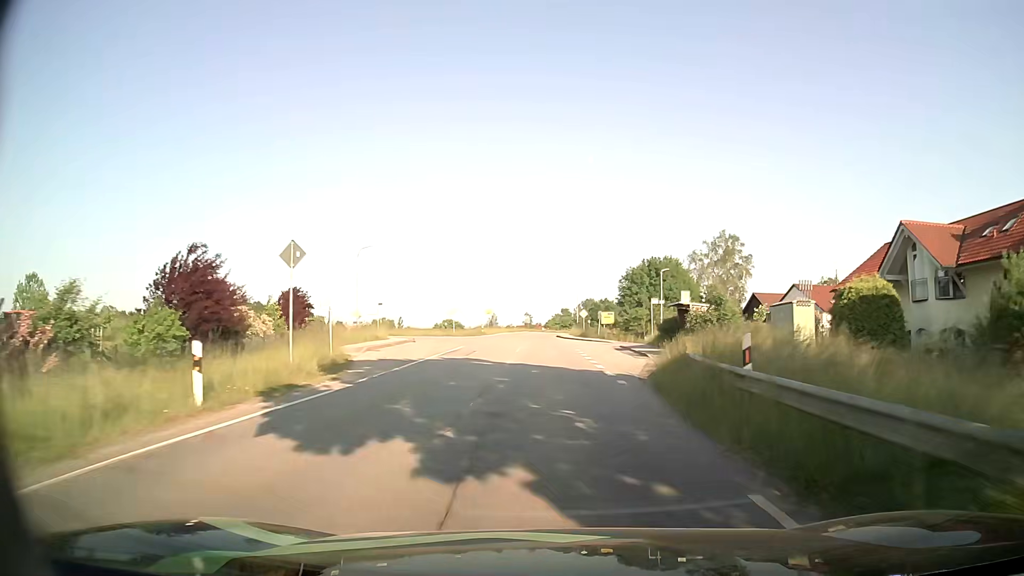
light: Day
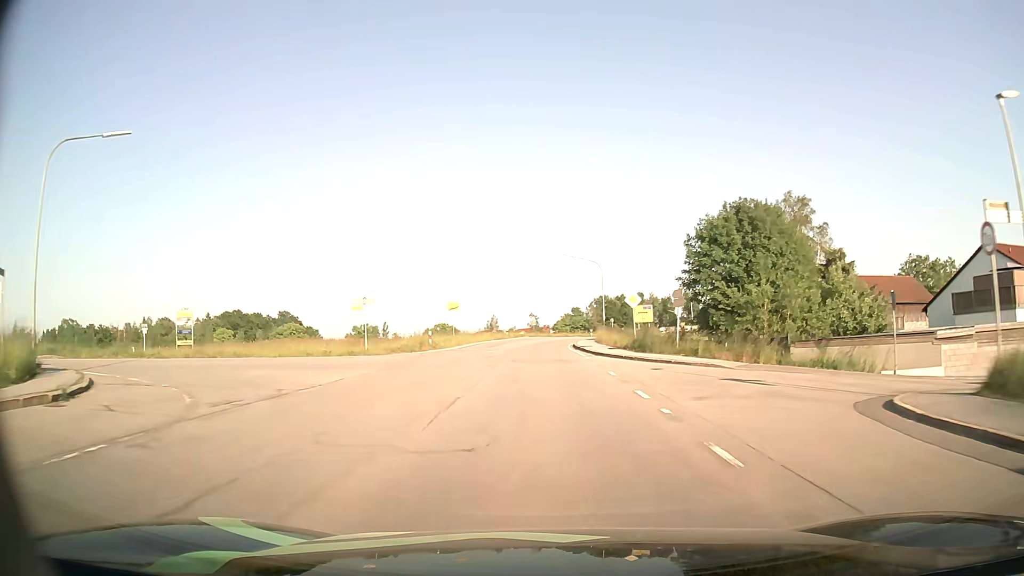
(-0.4, +37.3) m; -1°
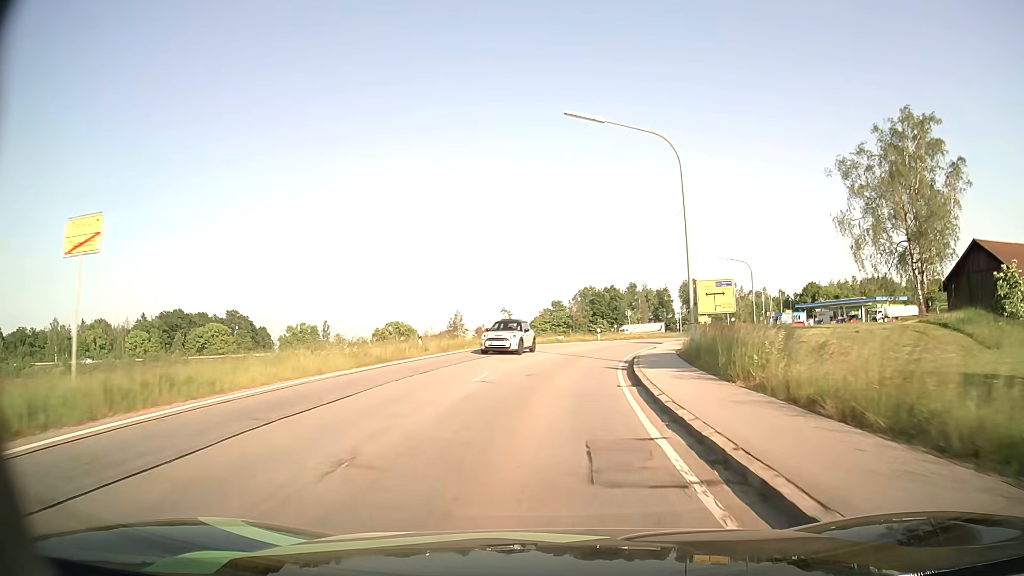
(0.0, +41.8) m; +2°
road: tertiary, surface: asphalt
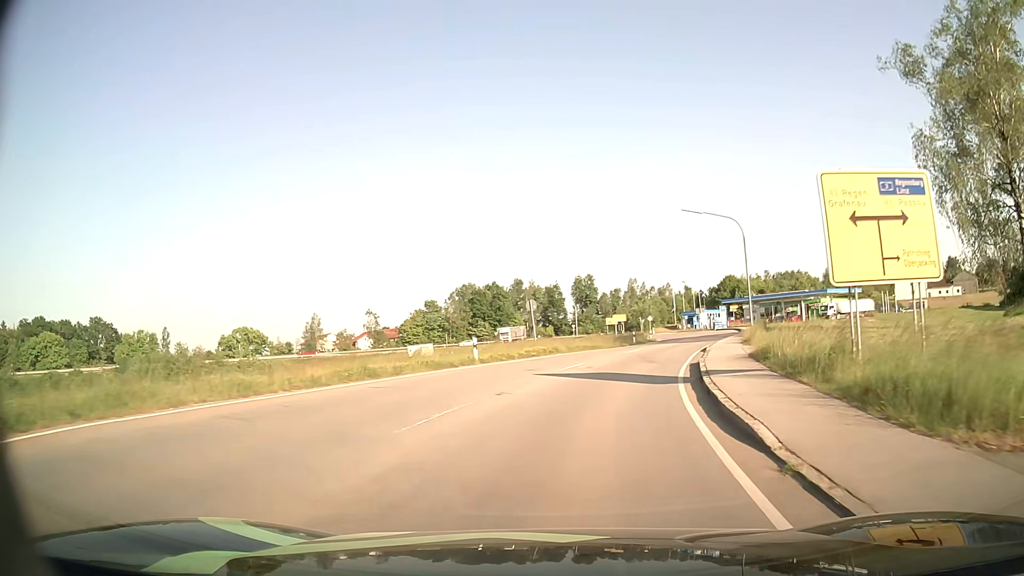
(+2.1, +30.1) m; +10°
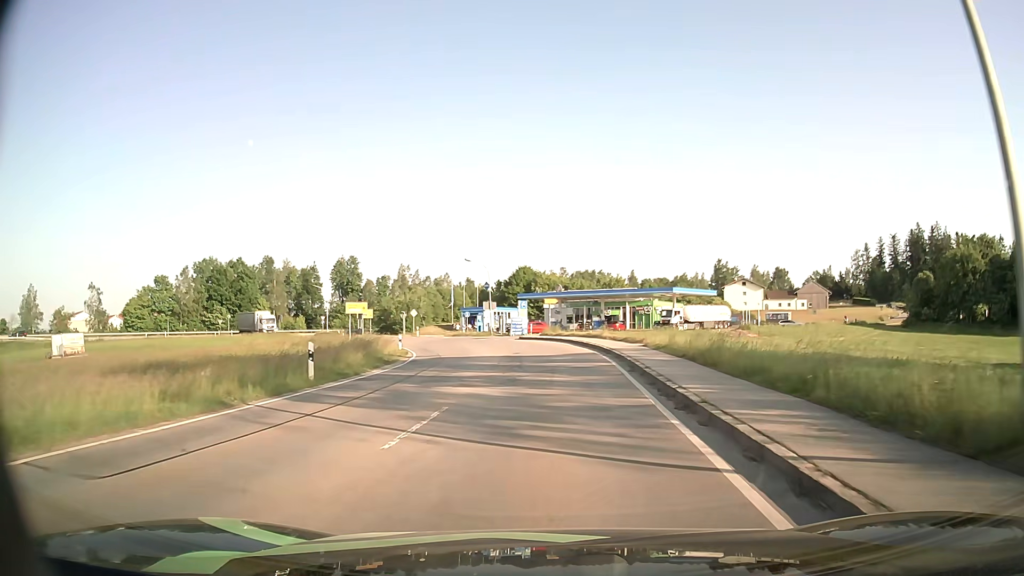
(+6.4, +35.7) m; +18°
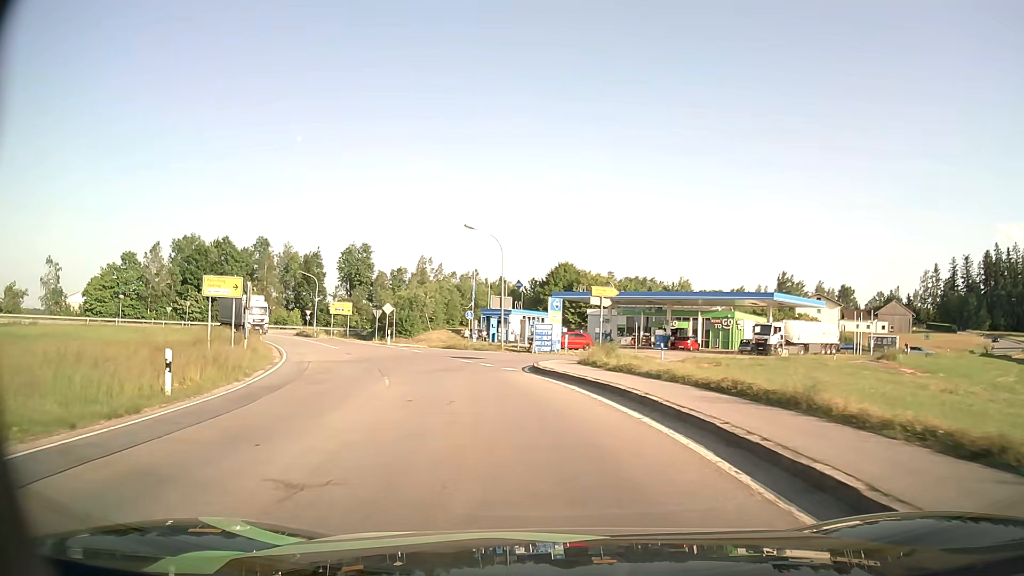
(0.0, +27.2) m; -3°
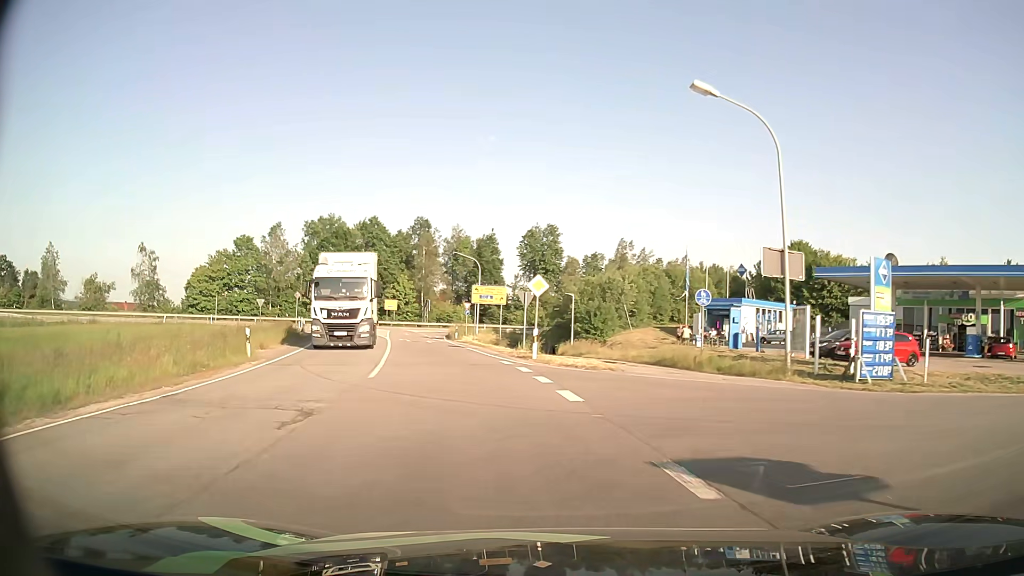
(-3.5, +25.2) m; -17°
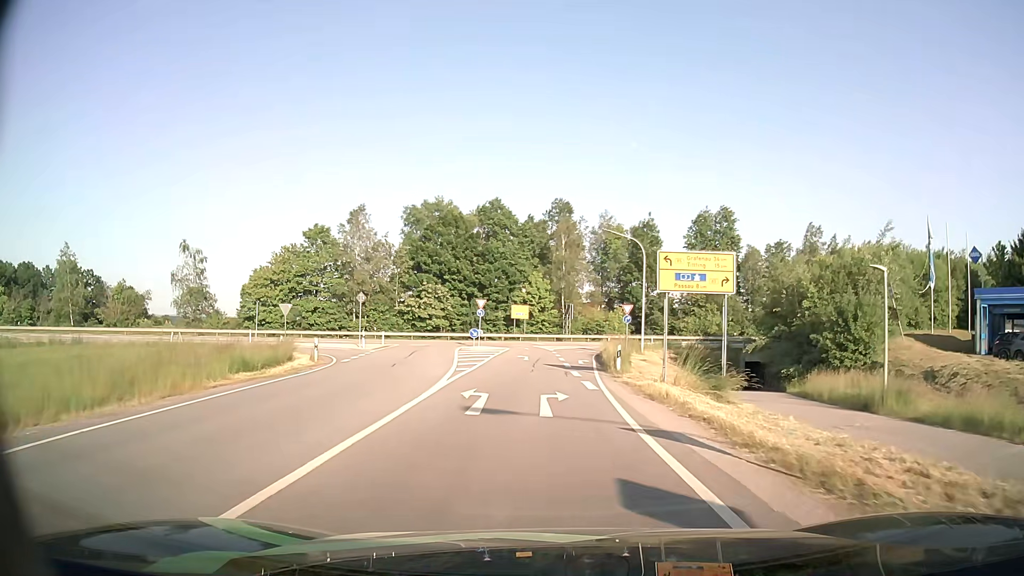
(-3.7, +26.5) m; -12°
(0, +10) (0, +20) (0, +30) (+1, +40) (+2, +50) (+6, +59) (+13, +65) (+22, +69) (+32, +72) (+42, +75) m
